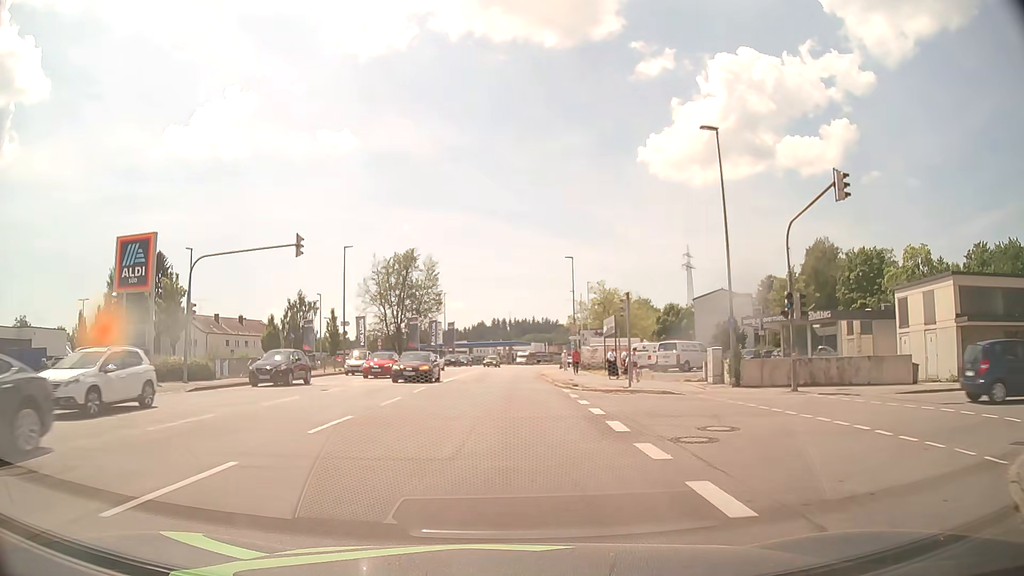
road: tertiary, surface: asphalt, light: Day
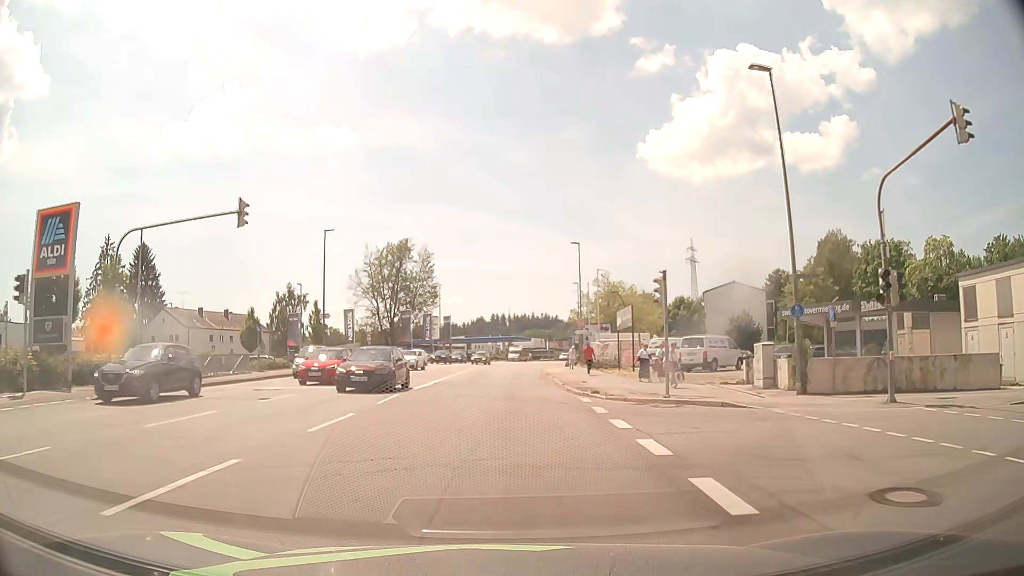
(+0.1, +6.2) m; 0°
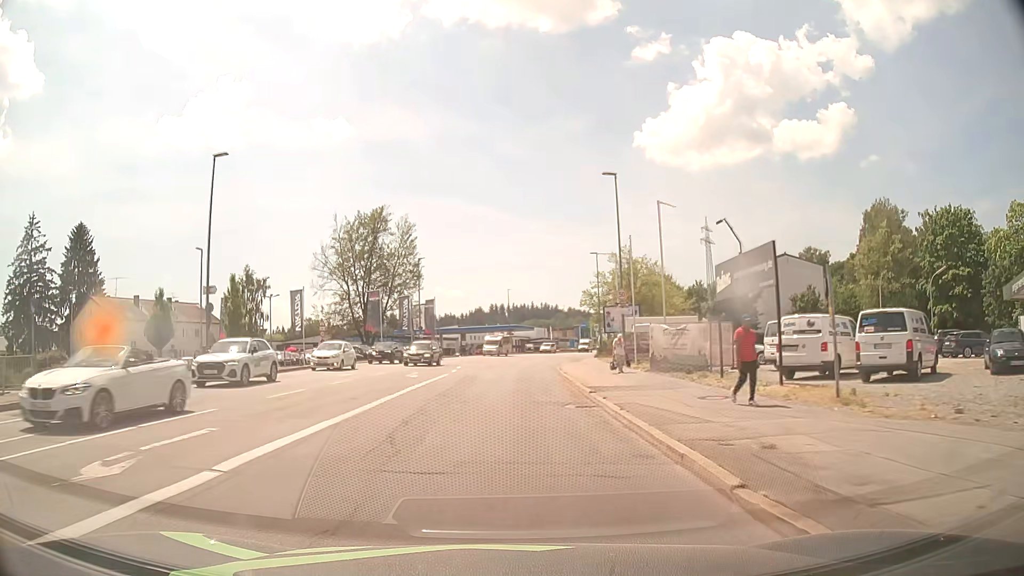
(+0.1, +20.2) m; 0°
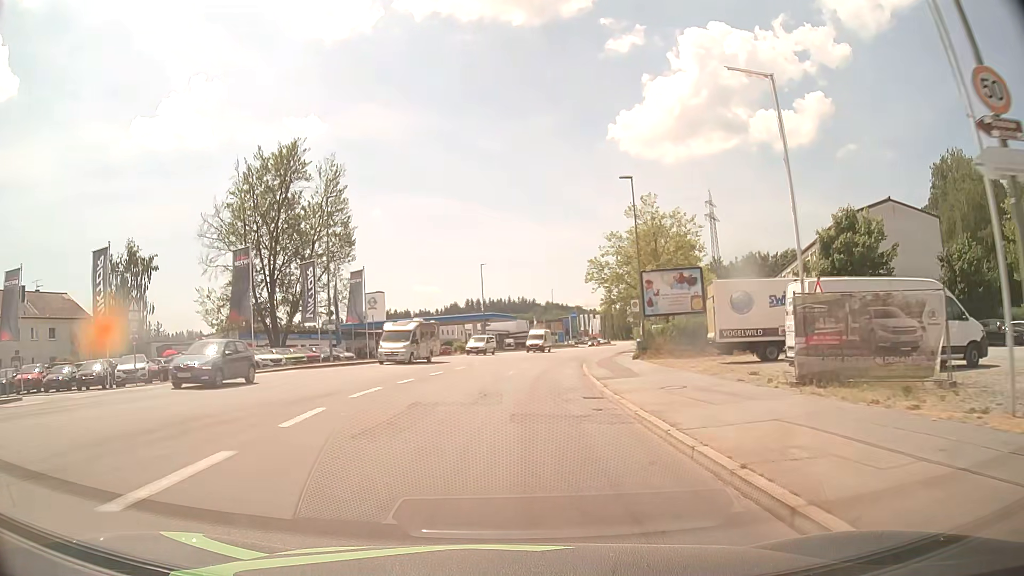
(+0.4, +29.3) m; +2°
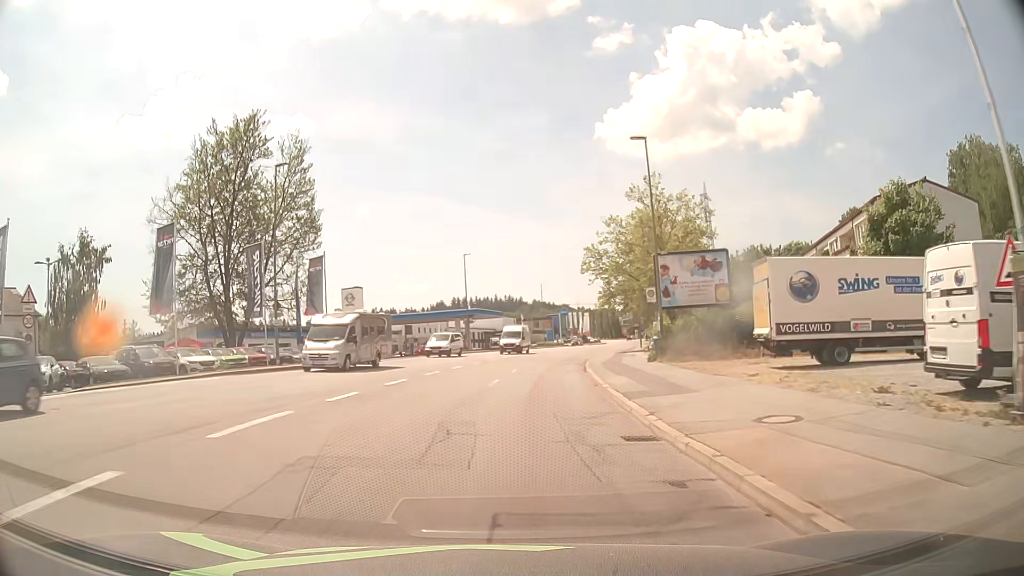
(+0.1, +7.5) m; +1°
